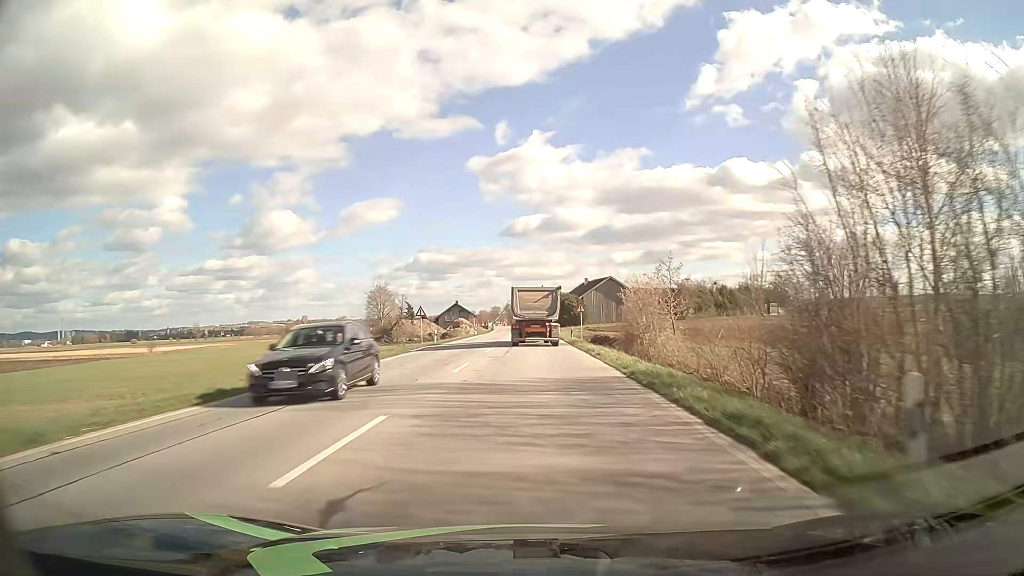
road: primary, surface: asphalt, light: Day
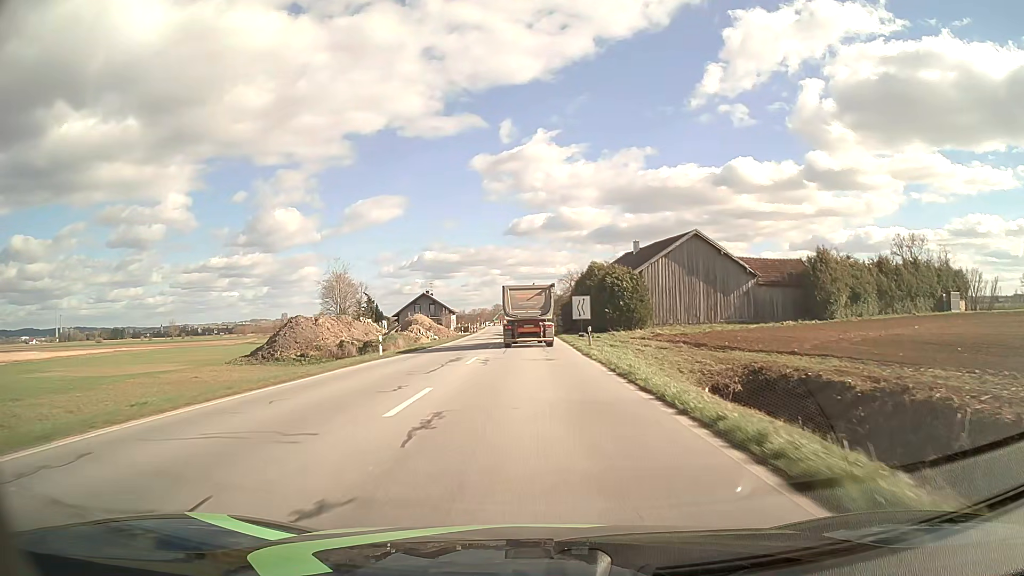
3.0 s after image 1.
(-0.1, +57.2) m; 0°
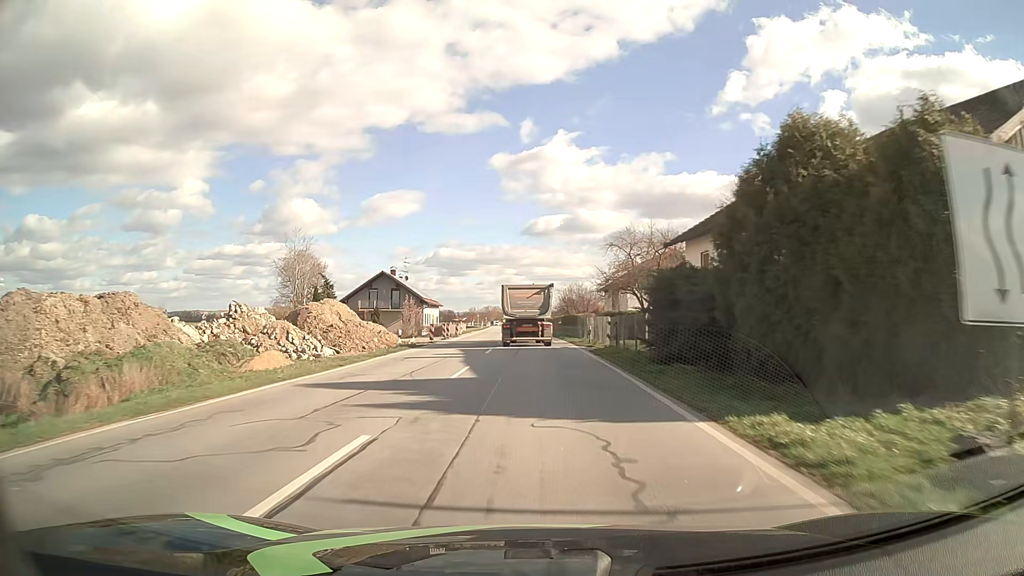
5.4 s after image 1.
(-0.6, +42.6) m; -2°
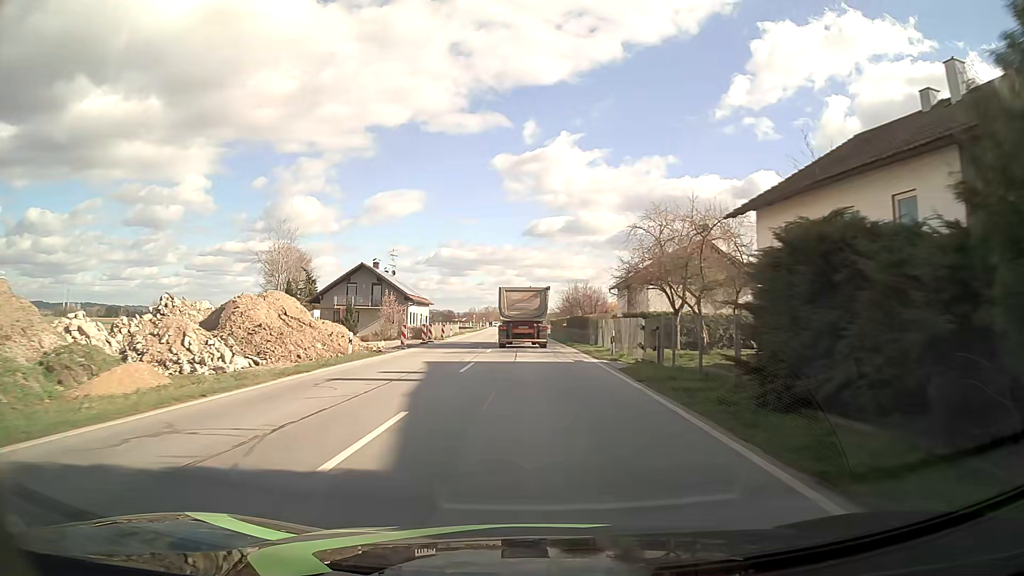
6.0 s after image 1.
(0.0, +9.9) m; 0°
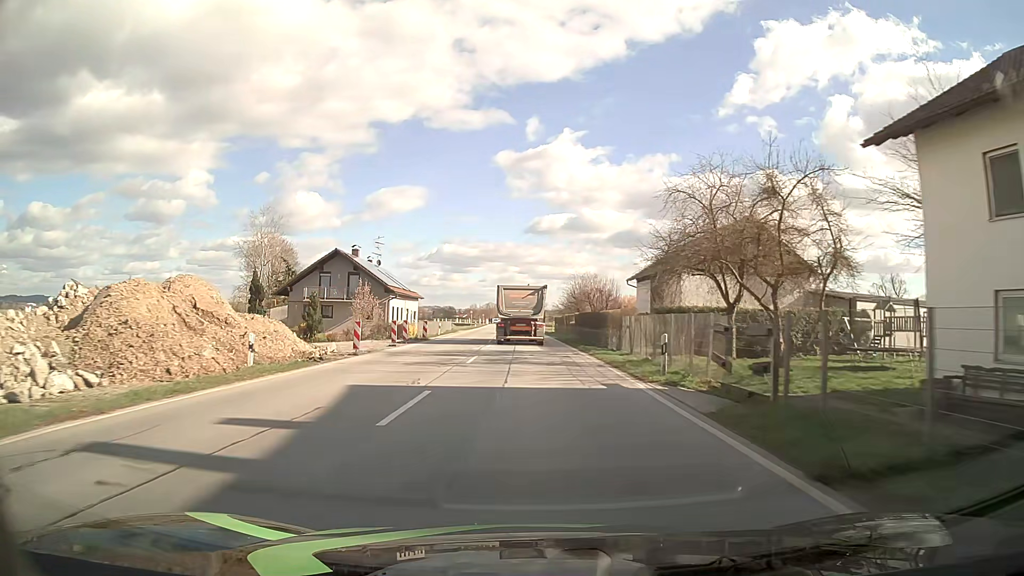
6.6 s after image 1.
(0.0, +9.7) m; 0°
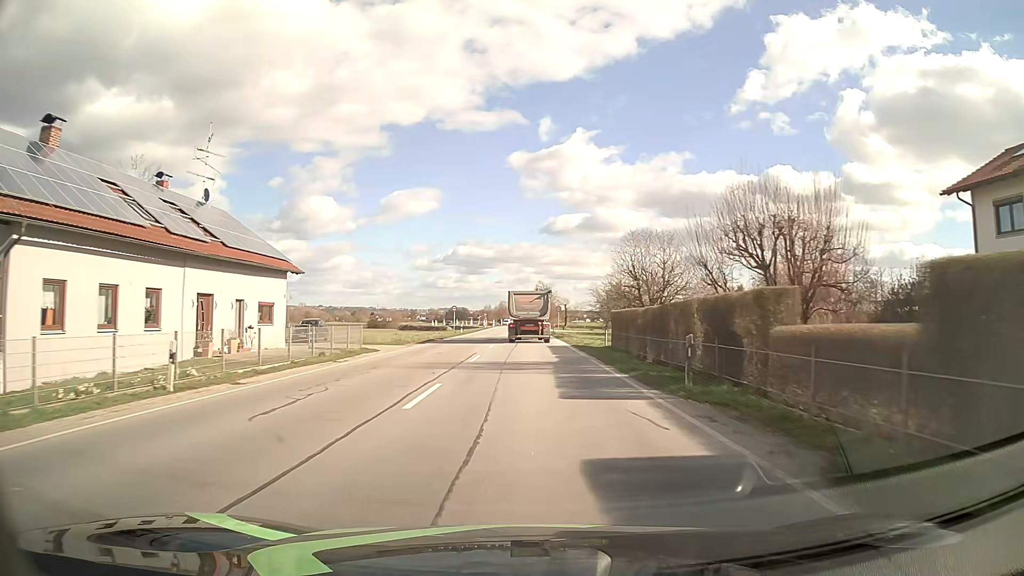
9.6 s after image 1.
(-0.6, +46.3) m; -2°
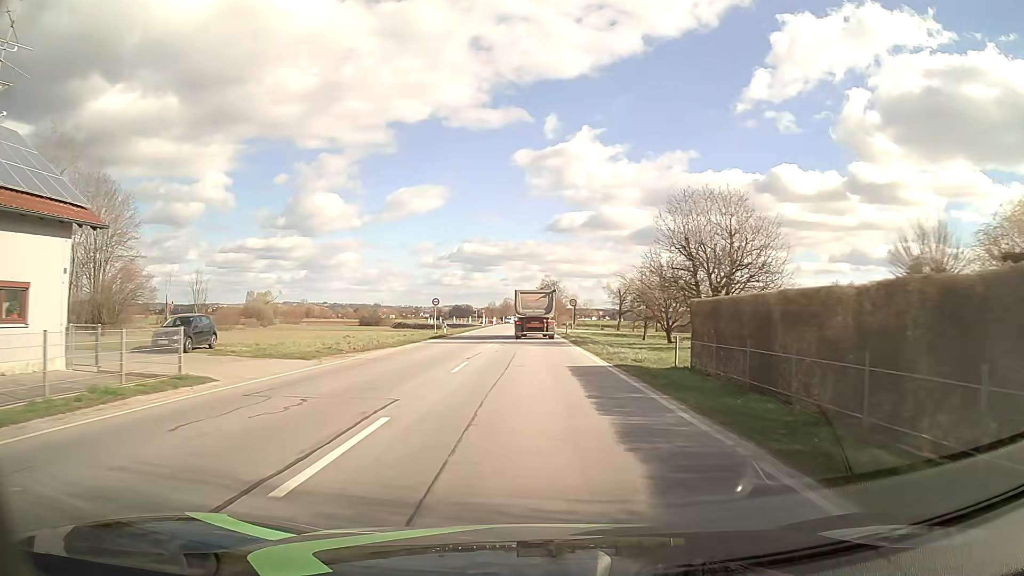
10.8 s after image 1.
(0.0, +17.3) m; 0°
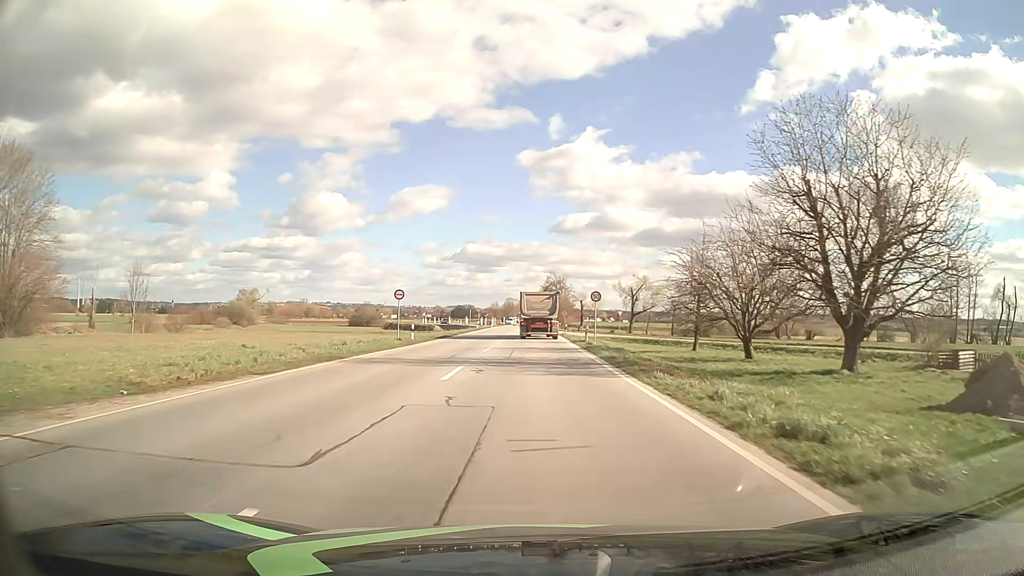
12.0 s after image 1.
(-0.1, +16.4) m; 0°
(0, +10) (0, +20) (0, +30) (0, +40) (0, +50) (0, +60) (0, +70) (0, +80) (0, +90) (0, +100) m
